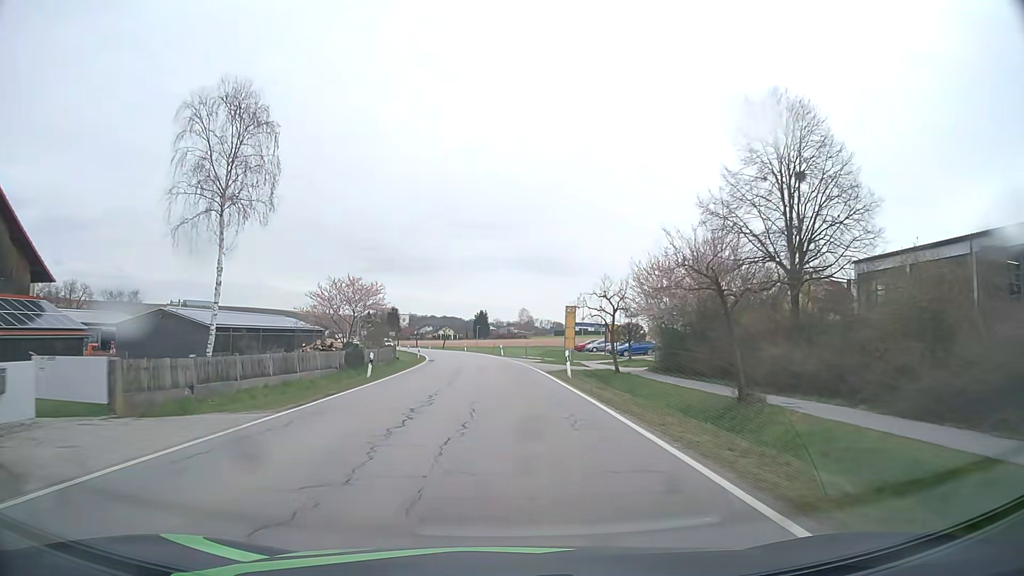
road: secondary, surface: asphalt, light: Day
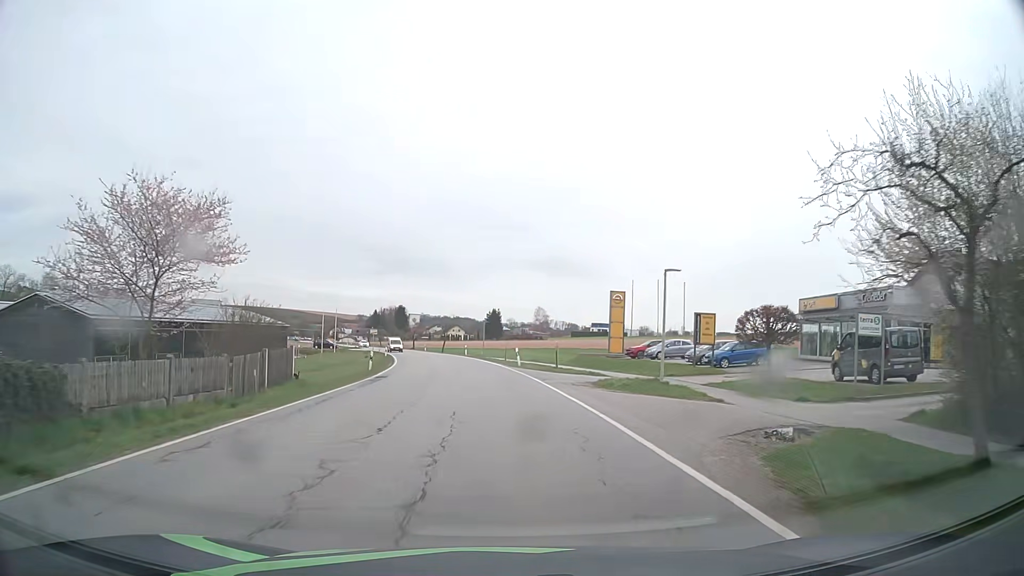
(-0.3, +26.7) m; -1°
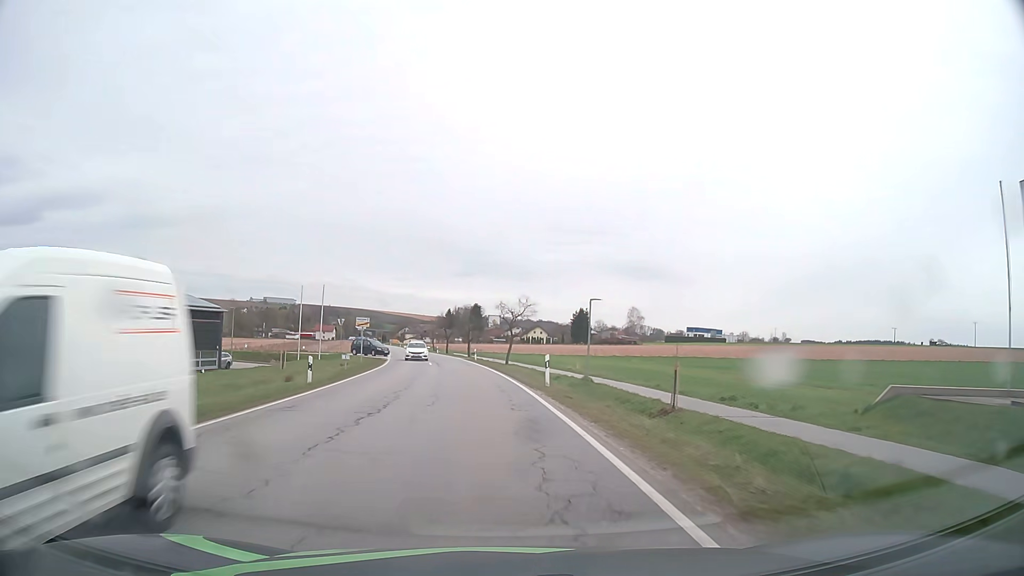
(-2.3, +44.4) m; -7°
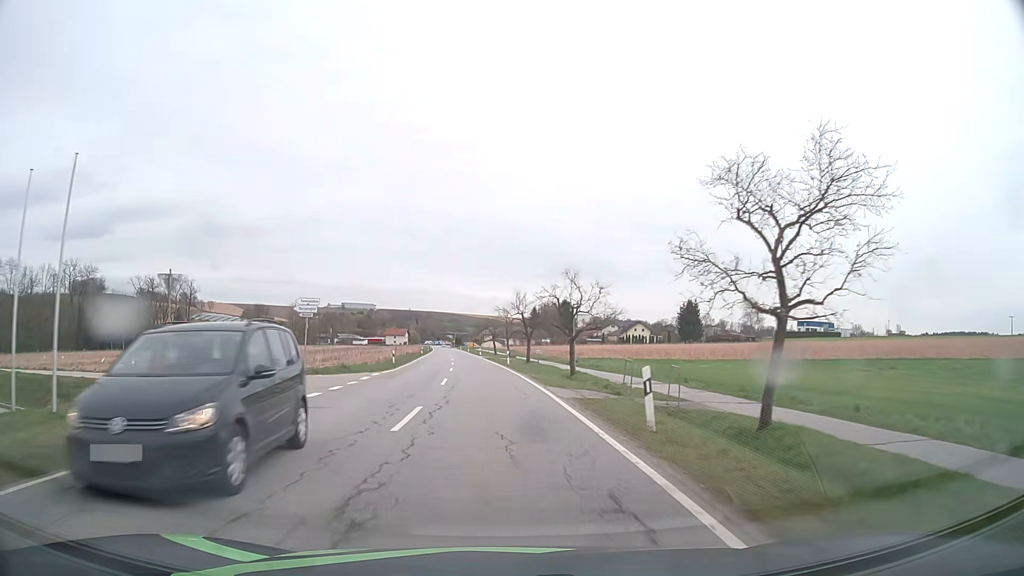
(-3.2, +45.8) m; -7°
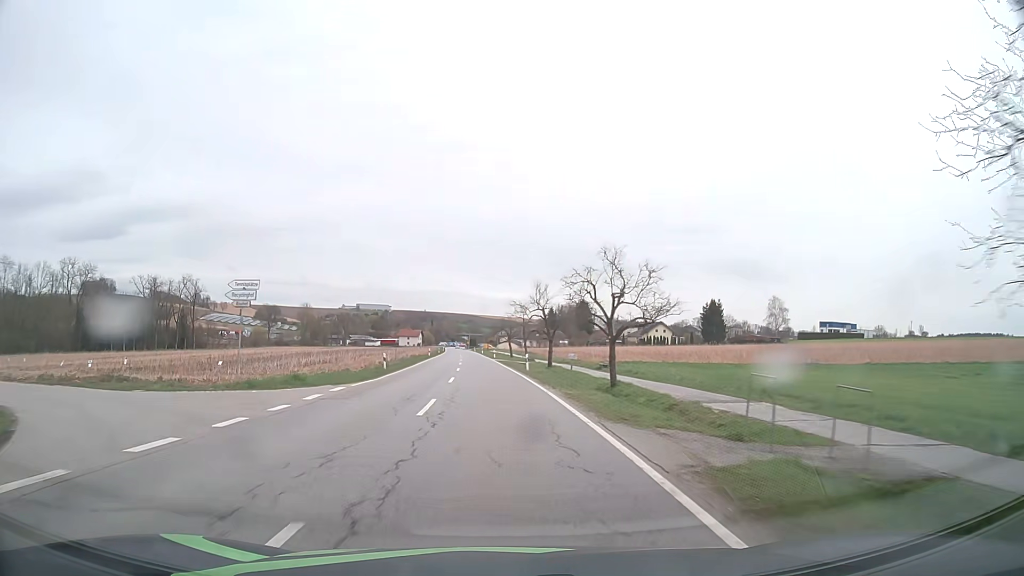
(-0.1, +9.6) m; -1°
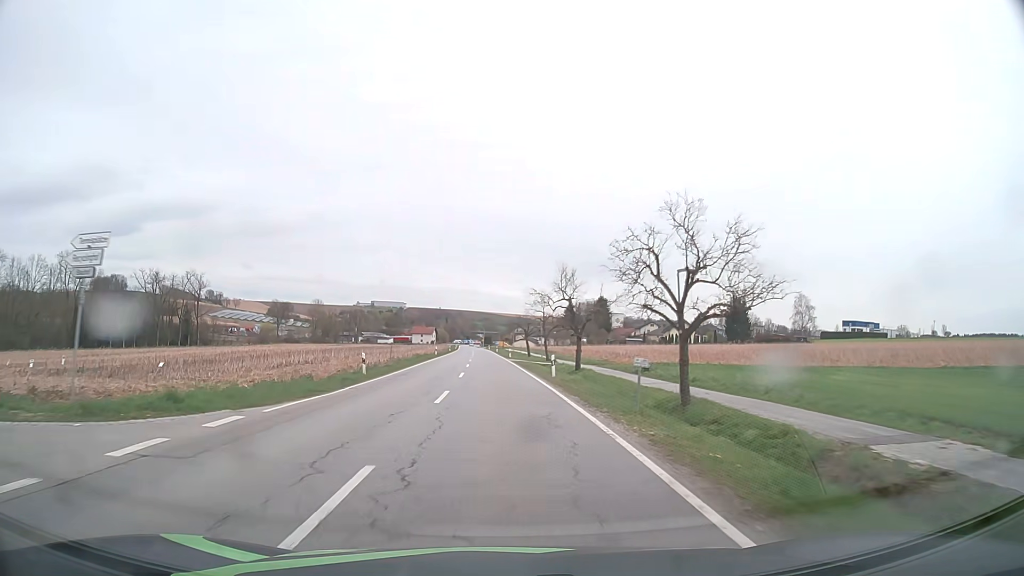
(-0.1, +9.8) m; -2°
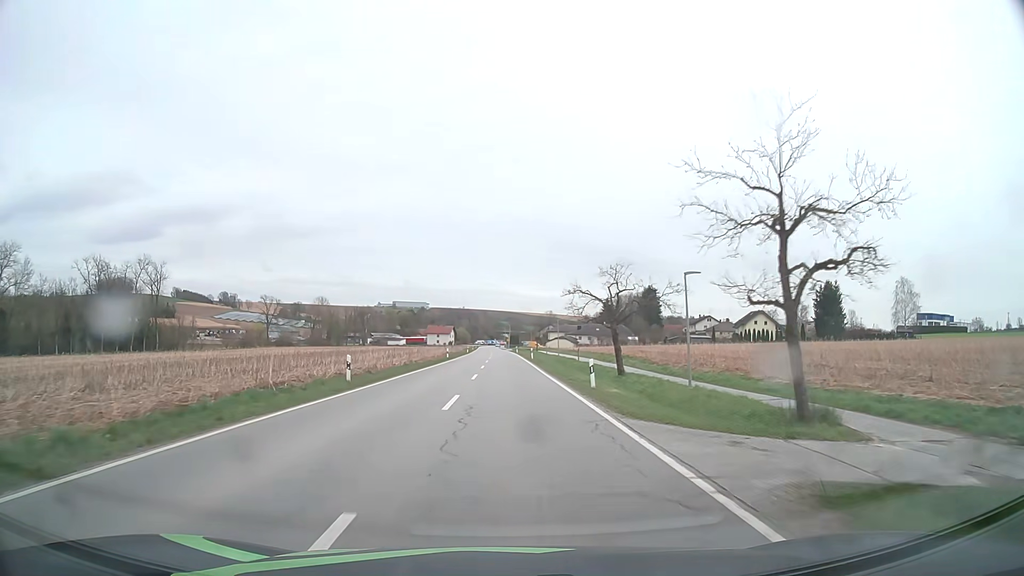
(-1.4, +51.1) m; -2°
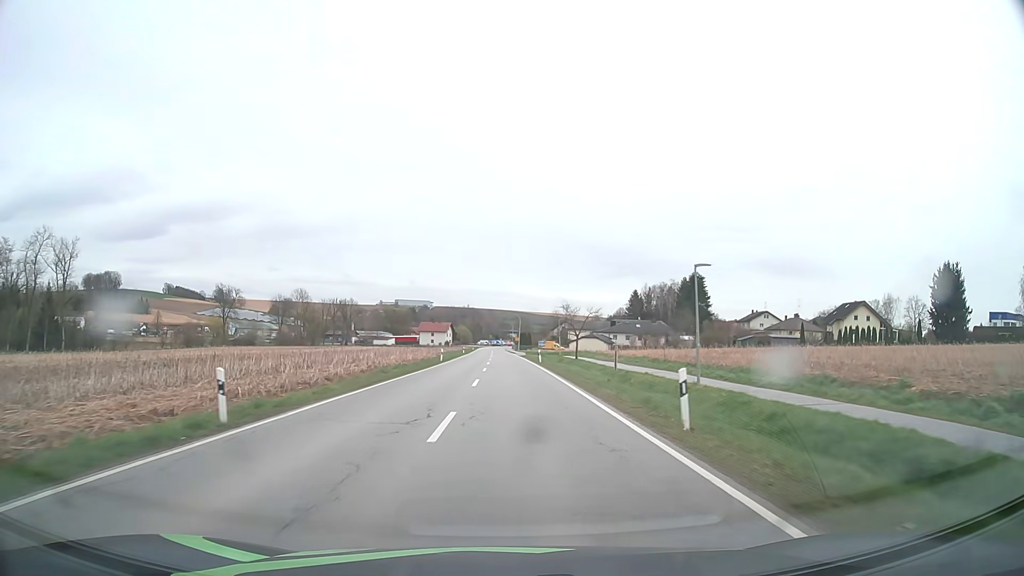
(-0.5, +53.4) m; -1°
(0, +10) (0, +20) (0, +30) (0, +40) (0, +50) (0, +60) (0, +70) (0, +80) (0, +90) (-1, +100) m
